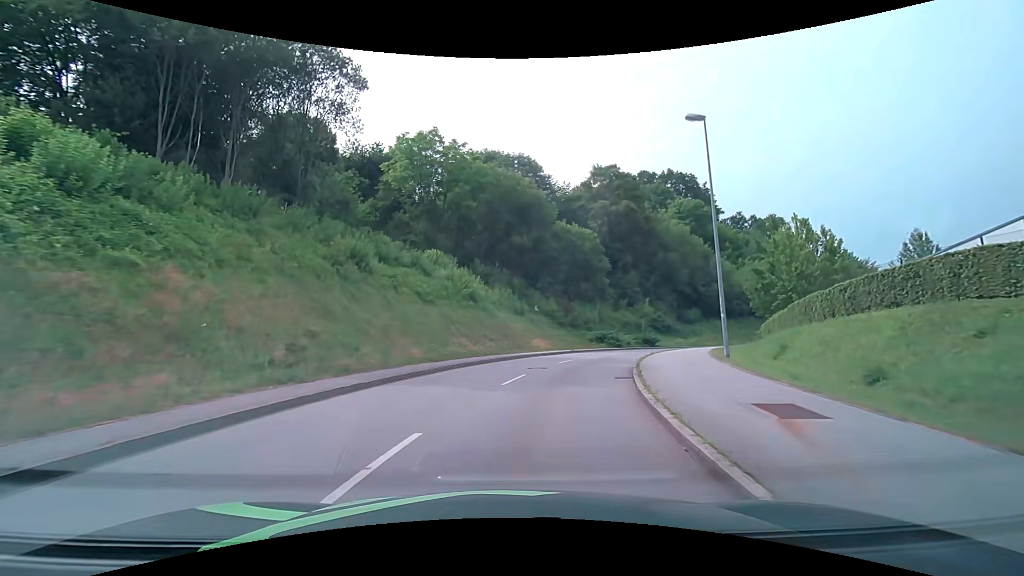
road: tertiary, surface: asphalt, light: Day
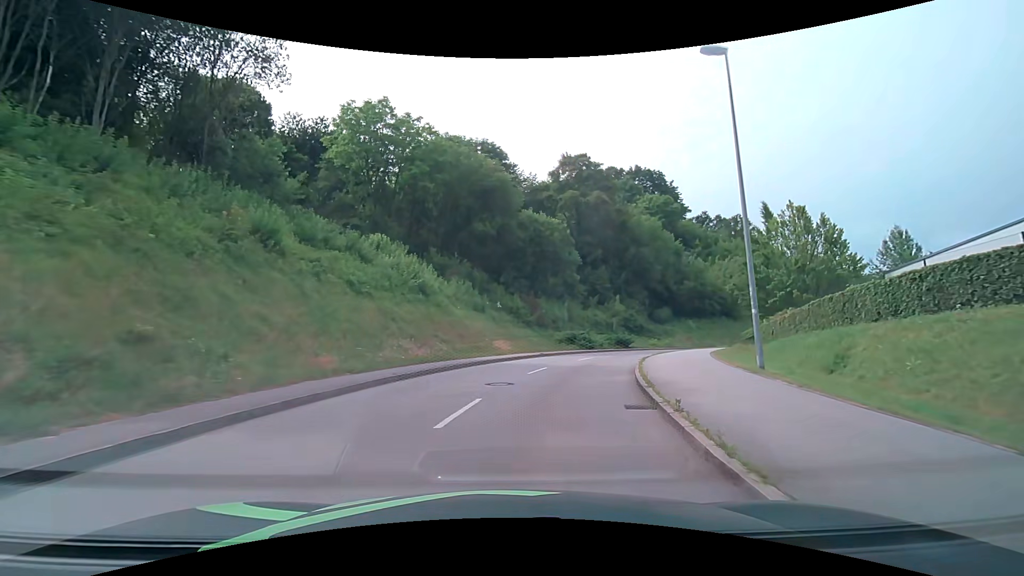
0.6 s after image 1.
(+0.3, +5.7) m; +5°
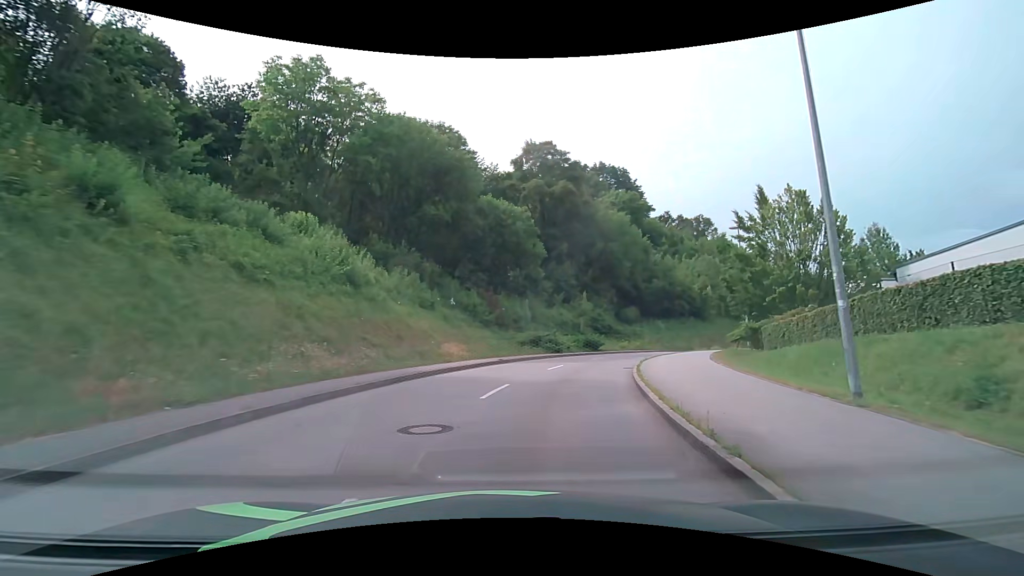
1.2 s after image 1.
(+0.2, +5.7) m; +4°
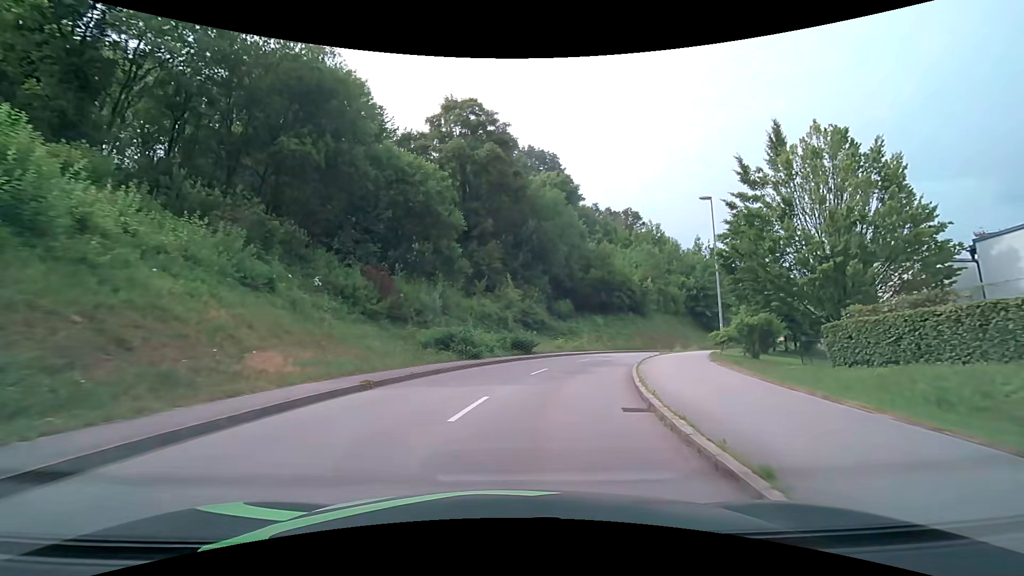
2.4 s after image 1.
(+1.1, +11.4) m; +10°
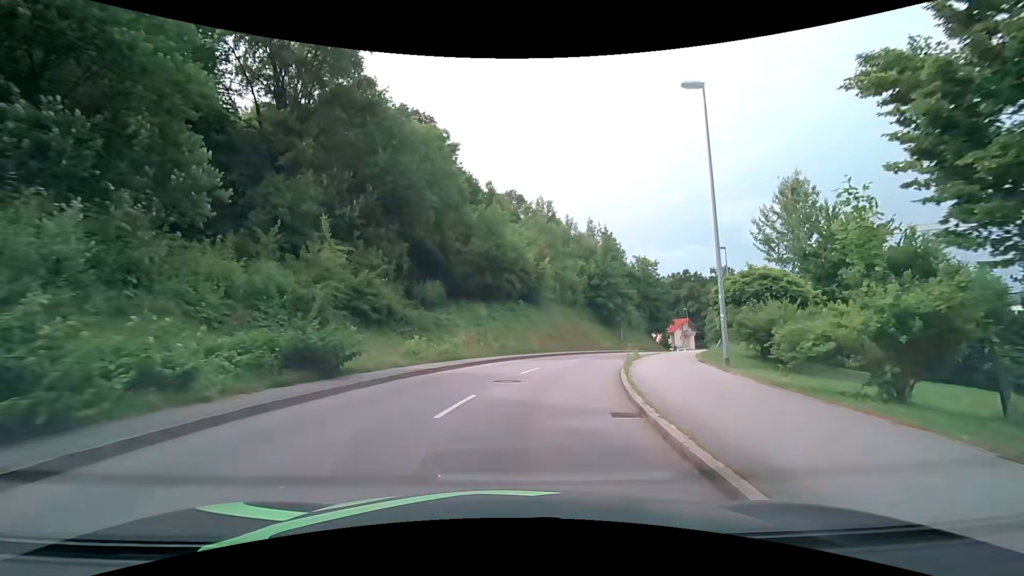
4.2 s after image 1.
(+2.2, +17.3) m; +15°
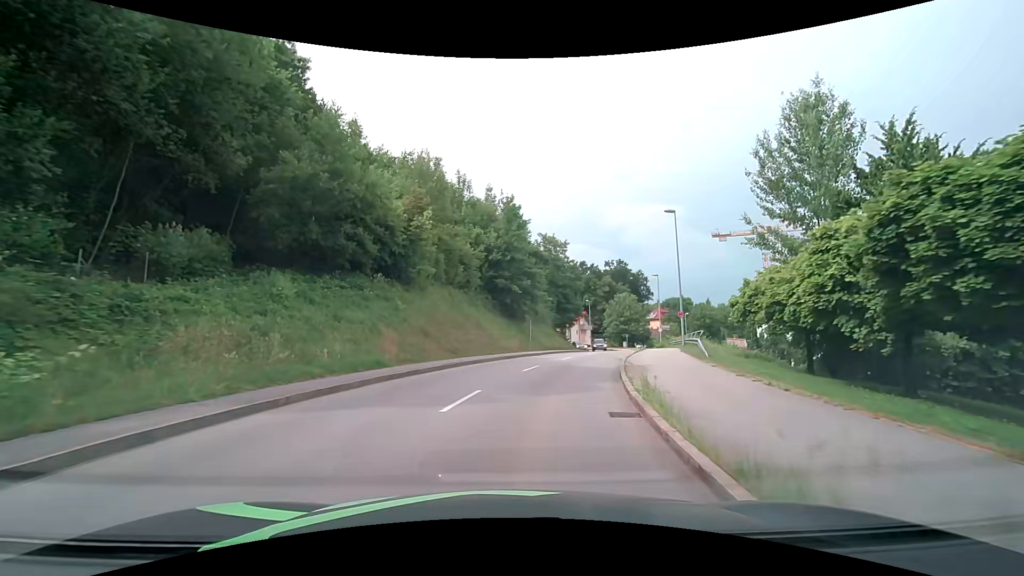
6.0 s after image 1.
(+2.0, +17.1) m; +13°
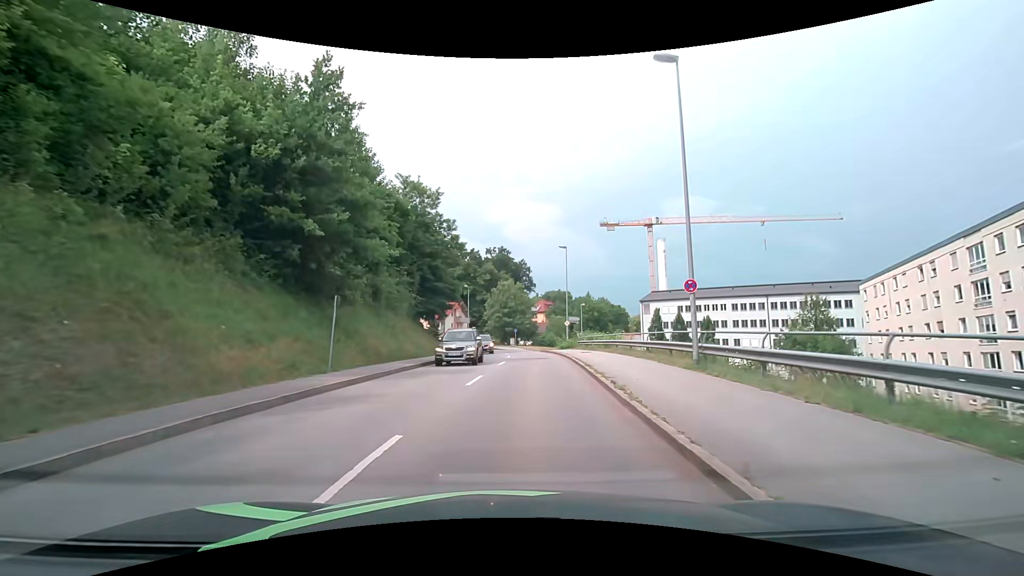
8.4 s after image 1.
(+3.0, +22.3) m; +14°
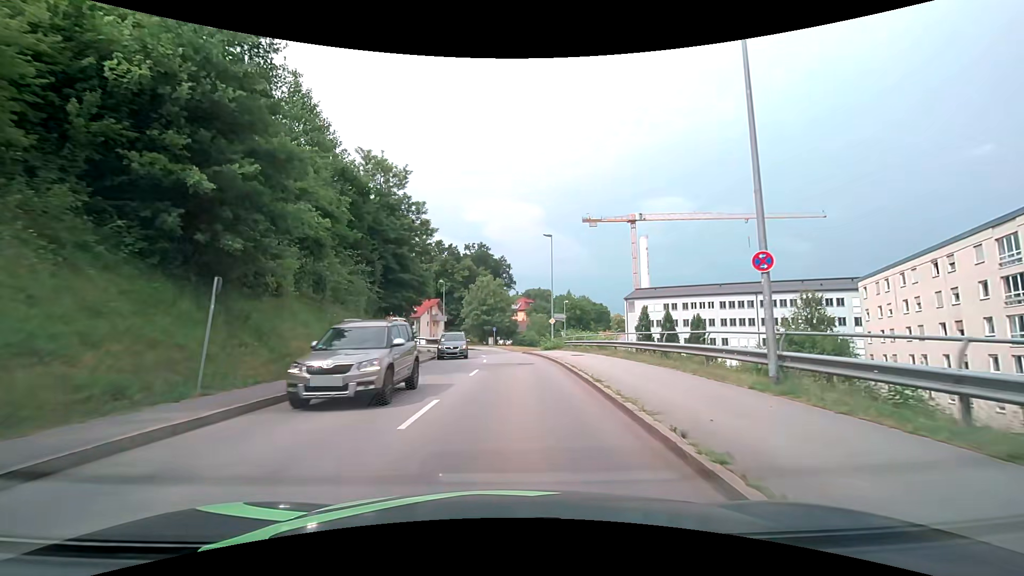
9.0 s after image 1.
(+0.1, +5.6) m; +3°
(0, +10) (0, +20) (0, +30) (-1, +40) (-3, +50) (-5, +59) (-9, +69) (-14, +77) (-20, +85) (-27, +93) m
